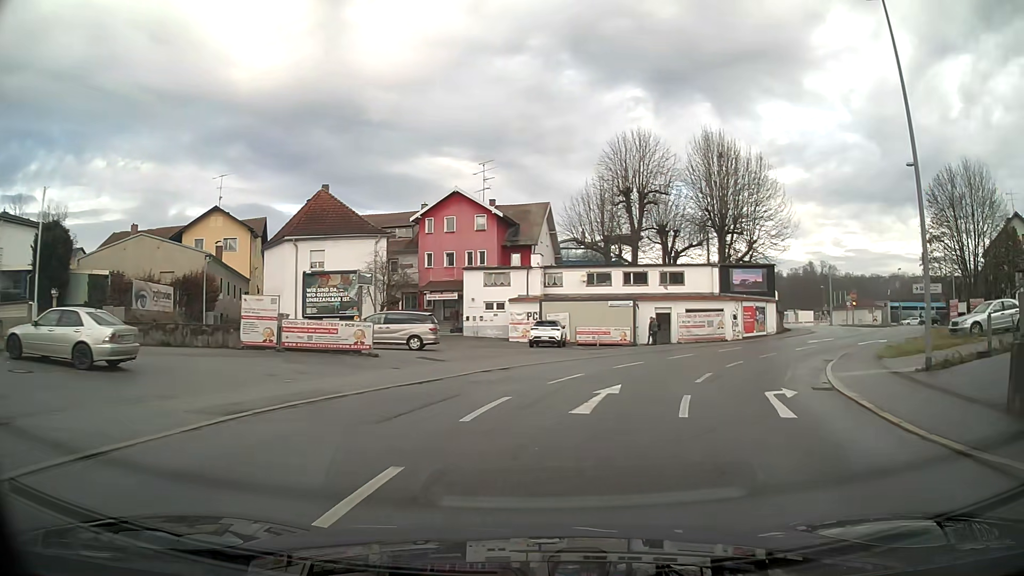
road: tertiary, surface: asphalt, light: Day
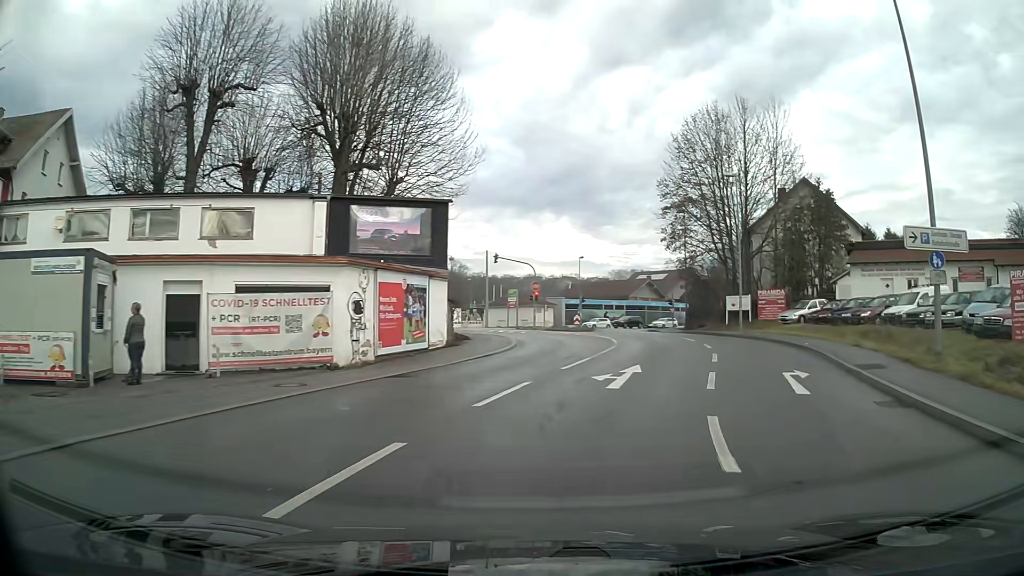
(+7.6, +26.9) m; +33°
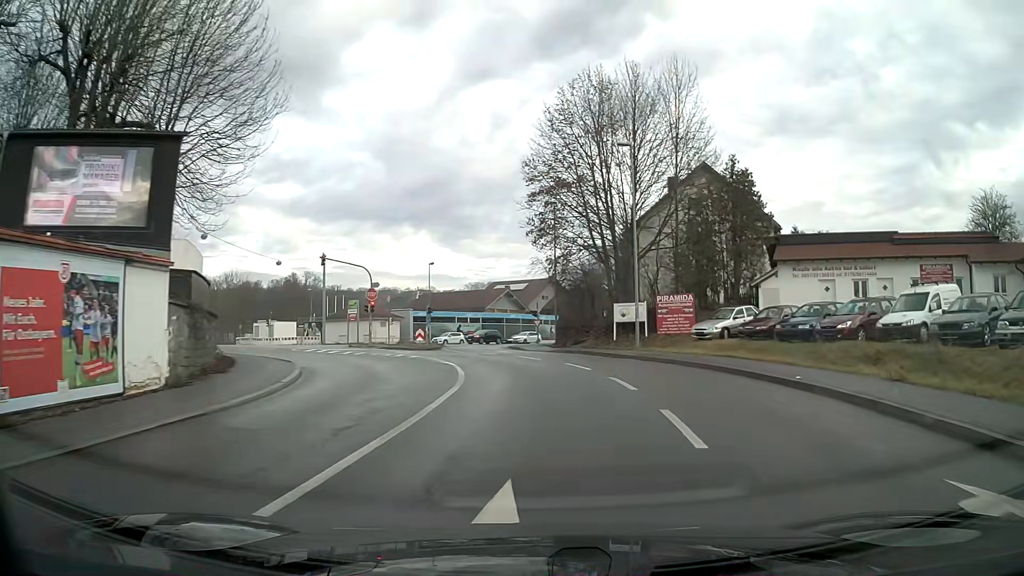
(+1.1, +11.0) m; +9°
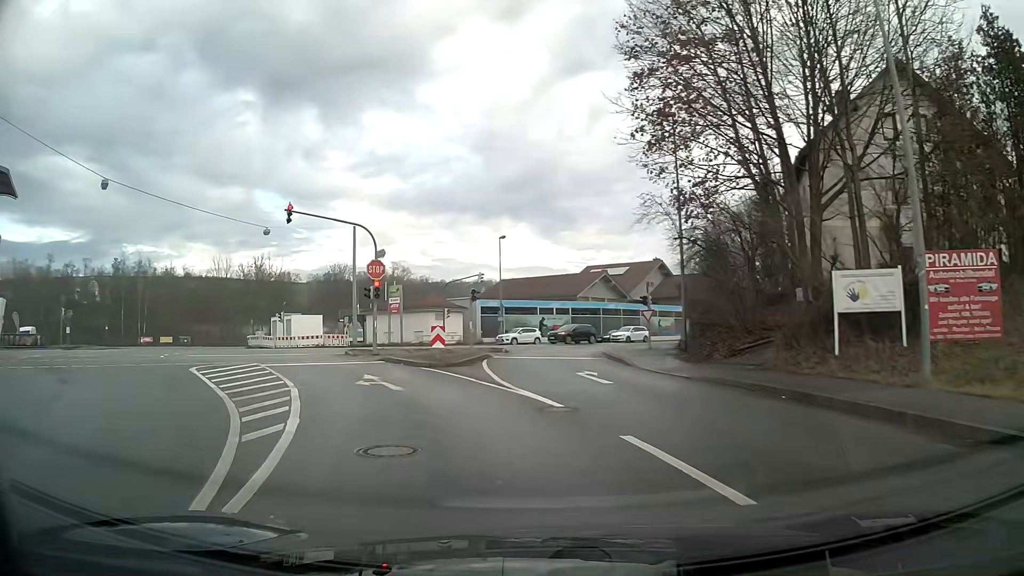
(-0.9, +20.0) m; -11°
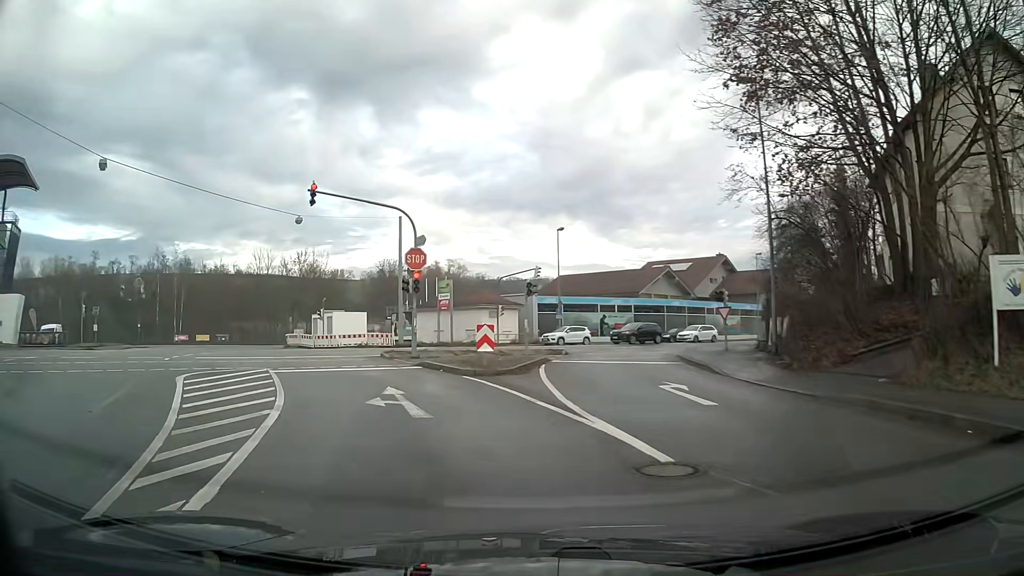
(-0.2, +4.2) m; -5°
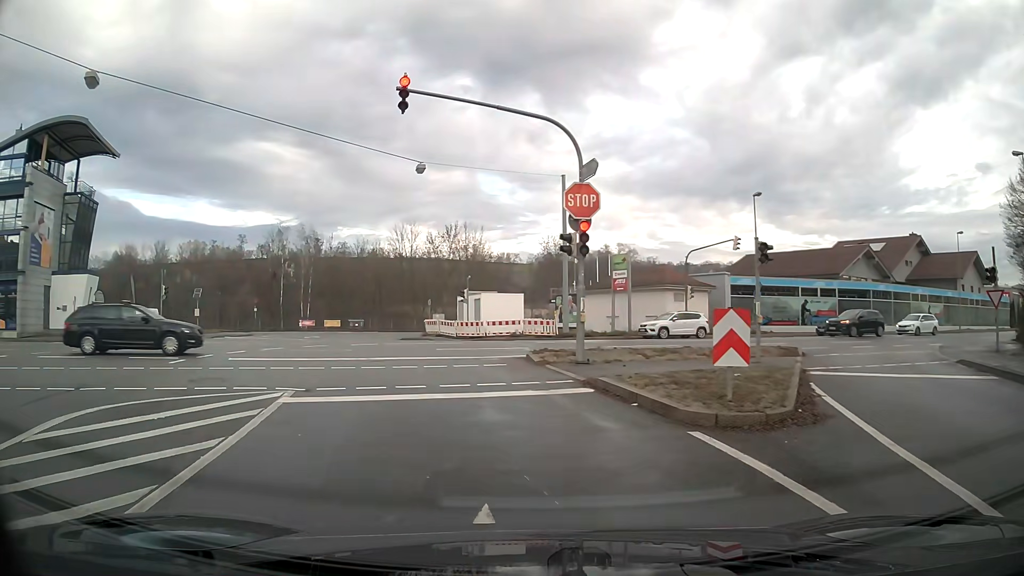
(-1.2, +10.2) m; -13°
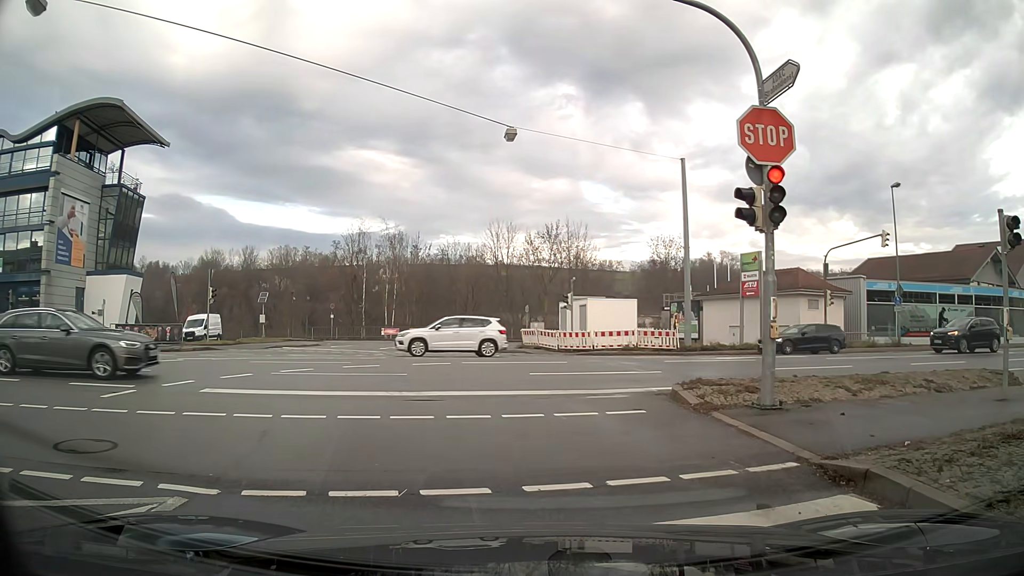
(-0.4, +6.4) m; -6°
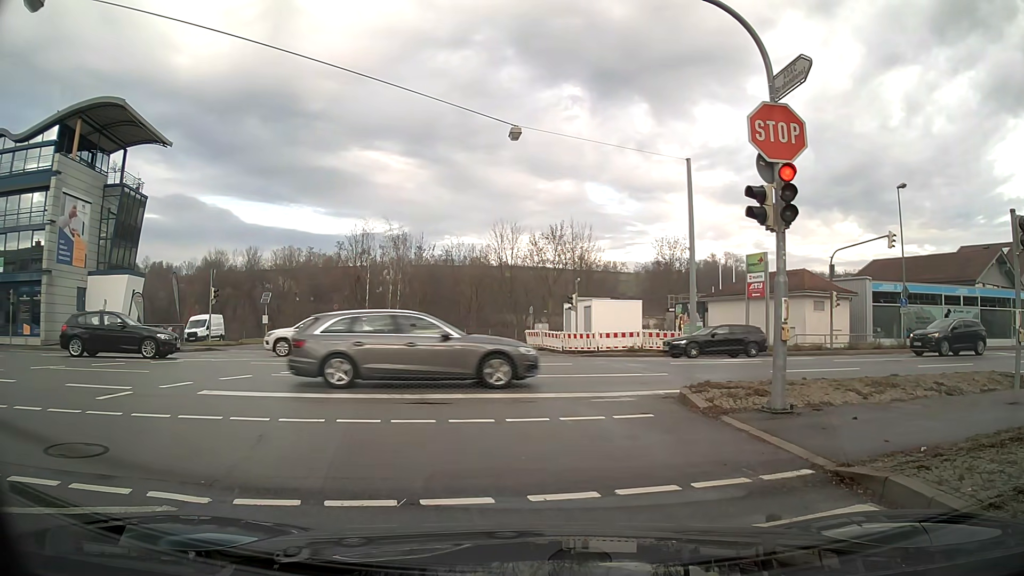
(0.0, +0.3) m; 0°
(-1, +10) (-2, +20) (-4, +30) (-5, +40) (-3, +49) (+4, +57) (+12, +62) (+21, +66) (+31, +70) (+40, +74) m
